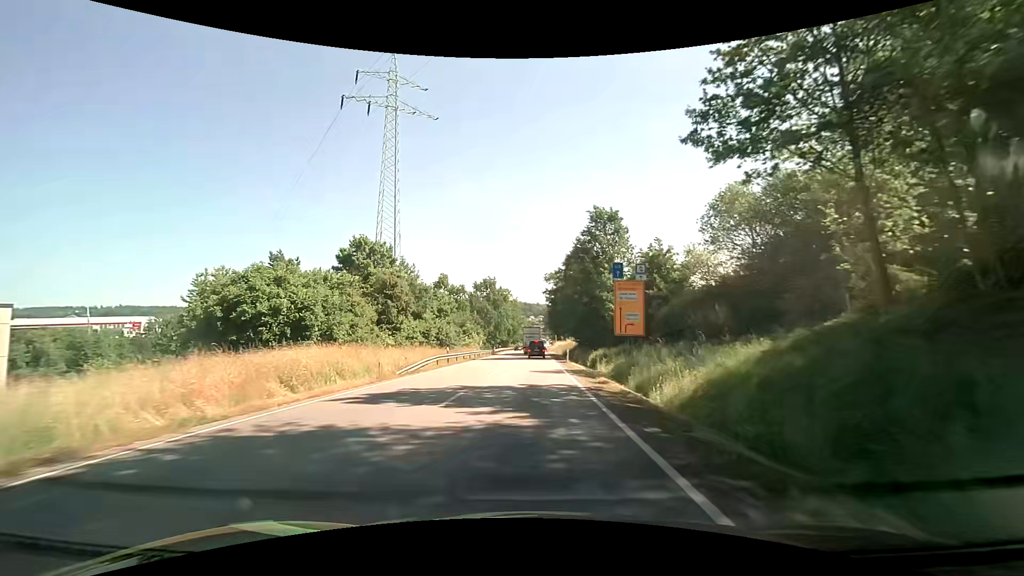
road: primary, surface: asphalt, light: Day
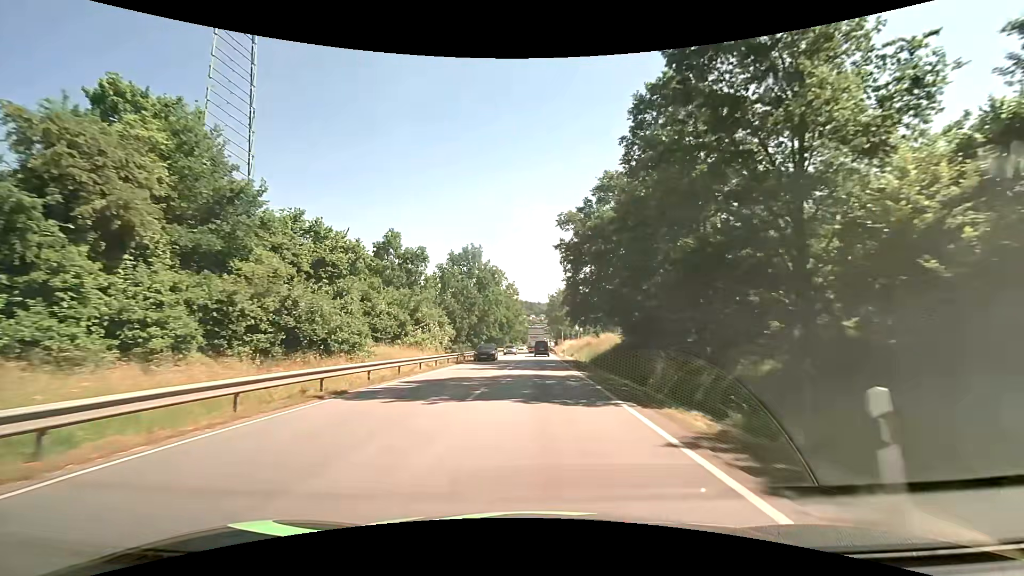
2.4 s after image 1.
(-0.3, +35.1) m; 0°
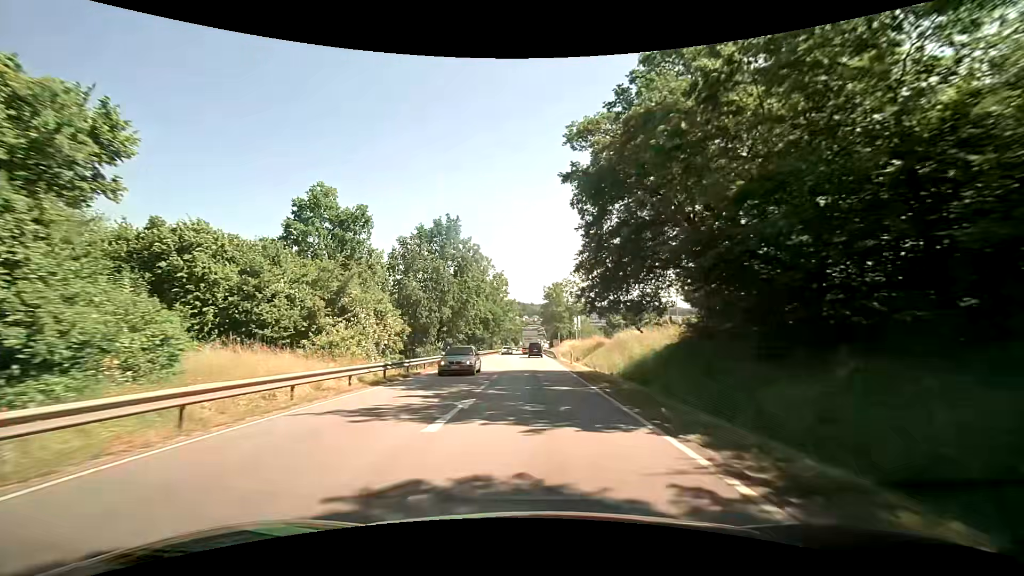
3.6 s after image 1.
(+0.1, +17.5) m; +1°
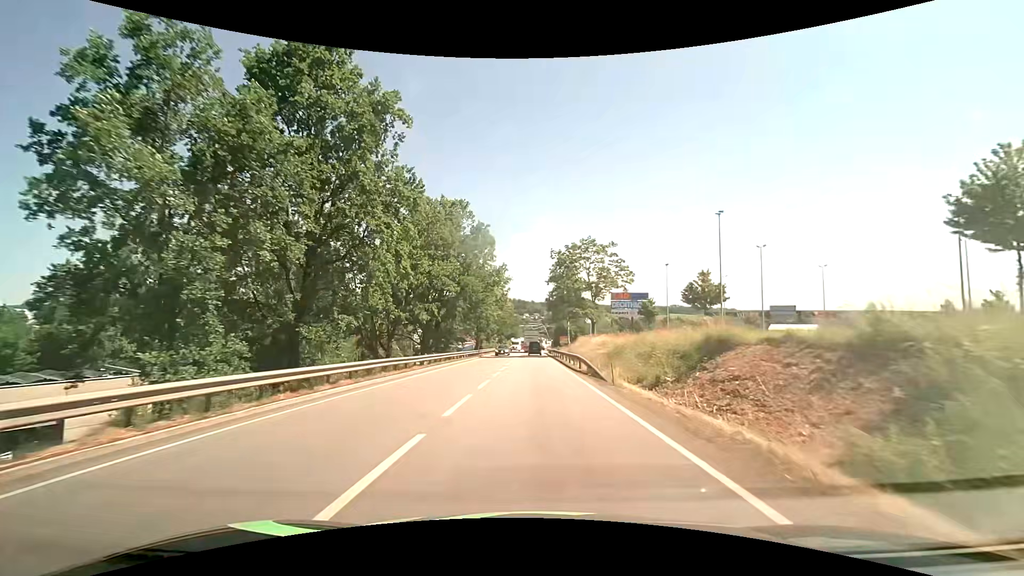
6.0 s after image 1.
(+0.2, +34.8) m; 0°
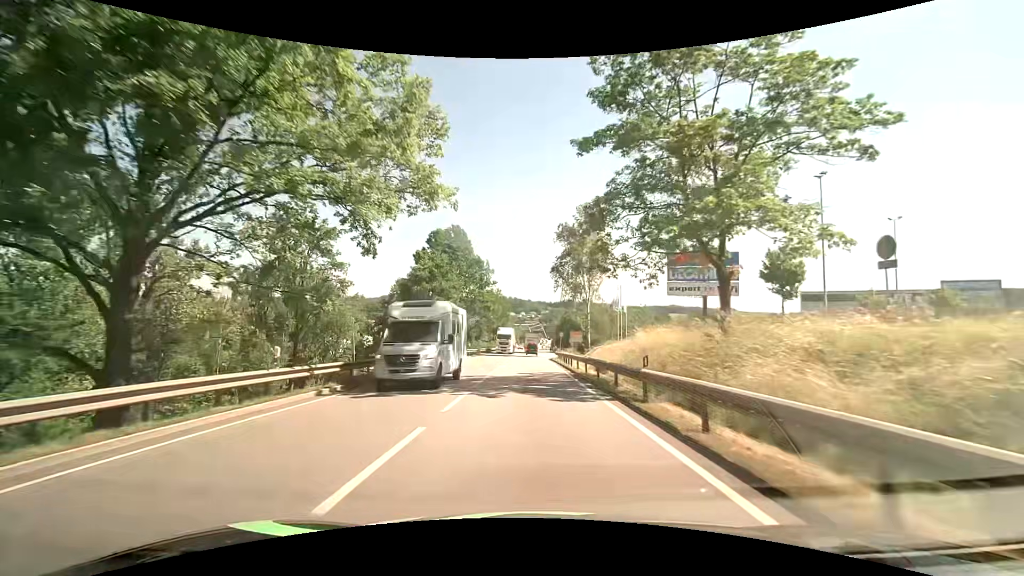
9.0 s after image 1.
(+0.1, +41.5) m; +1°
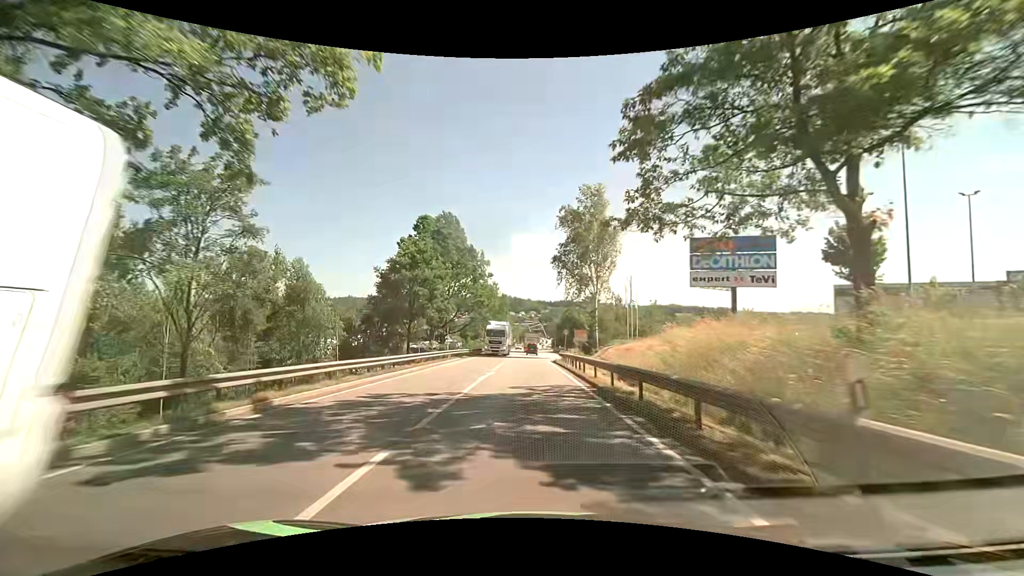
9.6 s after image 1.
(0.0, +7.9) m; 0°
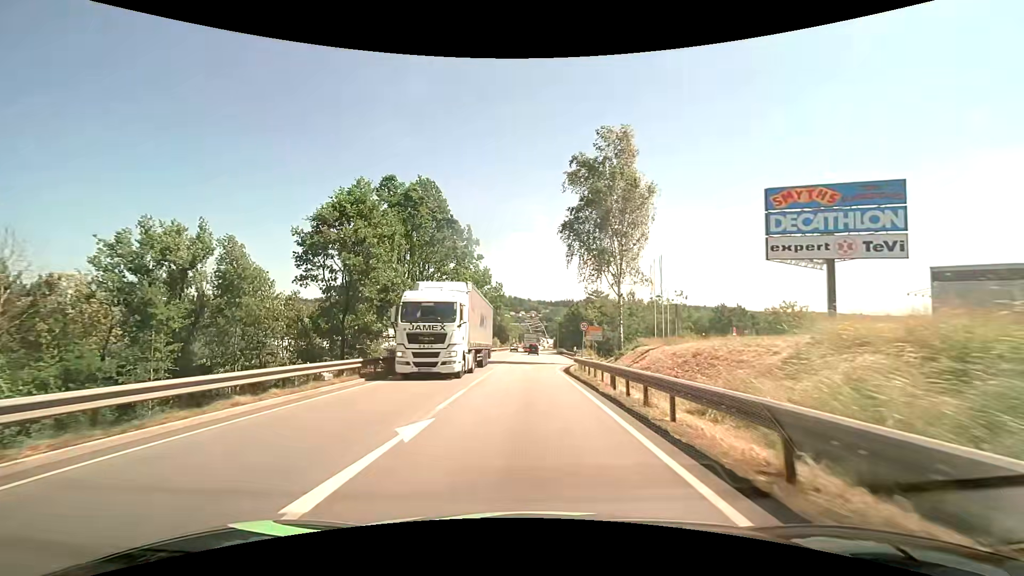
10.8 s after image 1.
(+0.1, +15.0) m; 0°
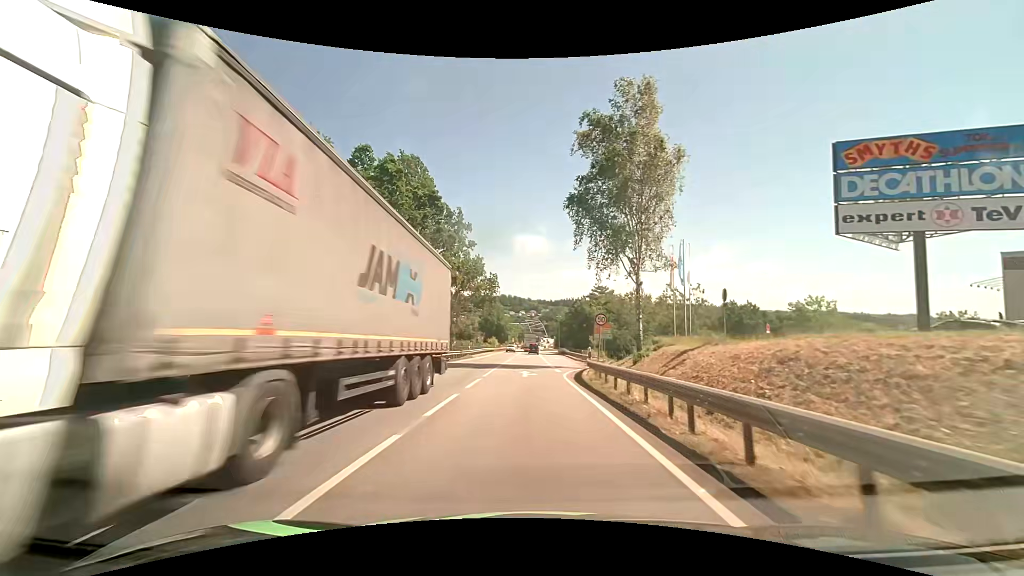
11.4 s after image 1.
(0.0, +7.3) m; 0°
(0, +10) (0, +20) (+1, +30) (+2, +40) (+3, +50) (+3, +60) (+4, +70) (+4, +80) (+4, +90) (+4, +100) m
